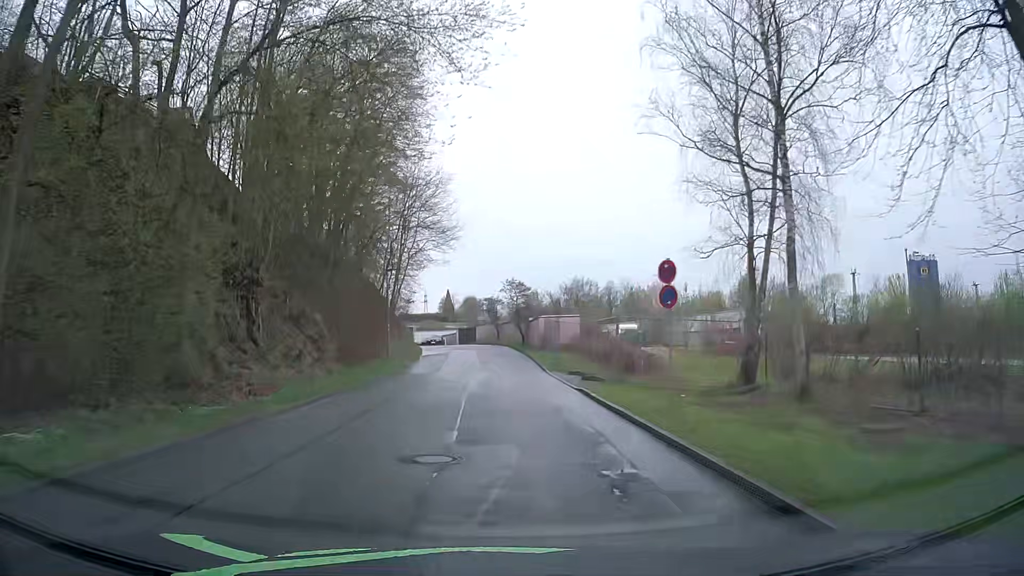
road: residential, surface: asphalt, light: Day
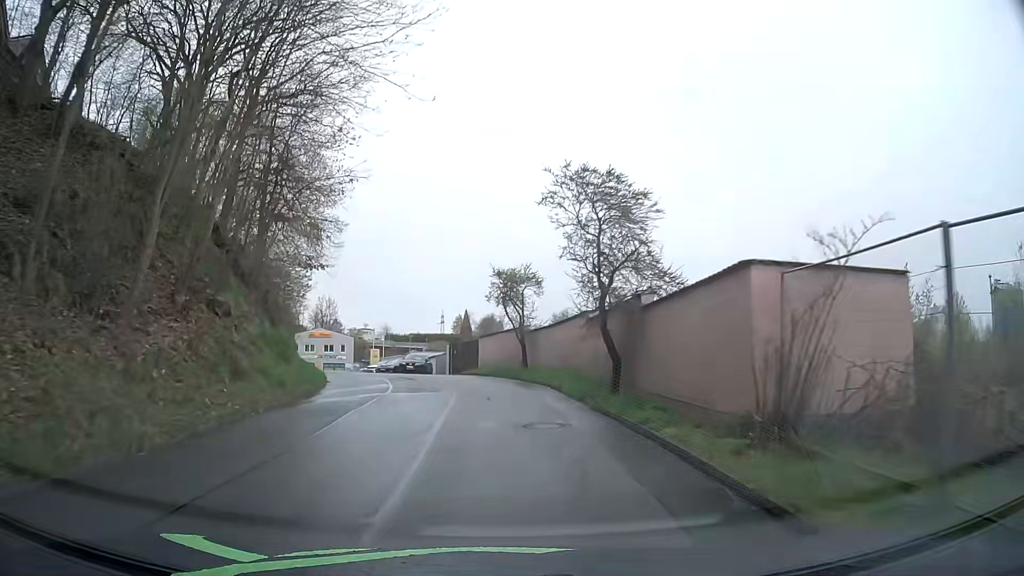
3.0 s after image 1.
(-0.5, +32.9) m; -2°
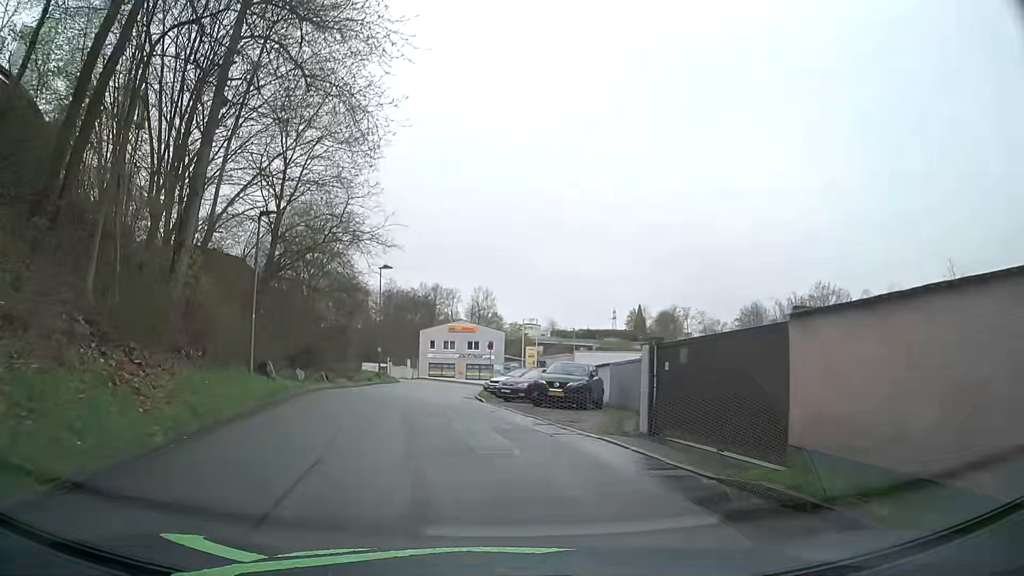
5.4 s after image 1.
(-2.1, +24.2) m; -14°
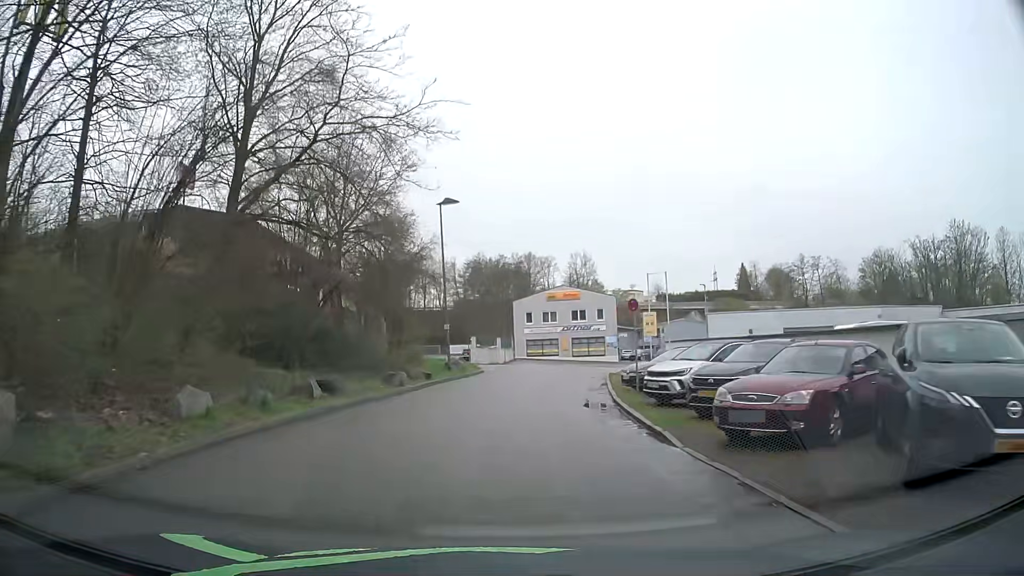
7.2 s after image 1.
(-1.4, +17.1) m; -8°
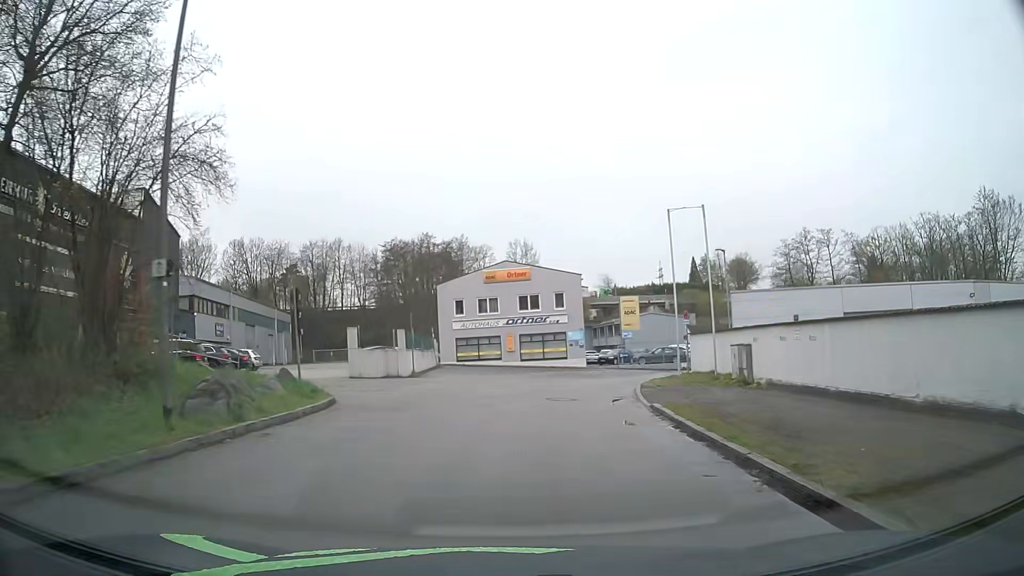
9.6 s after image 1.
(+0.9, +23.0) m; +5°
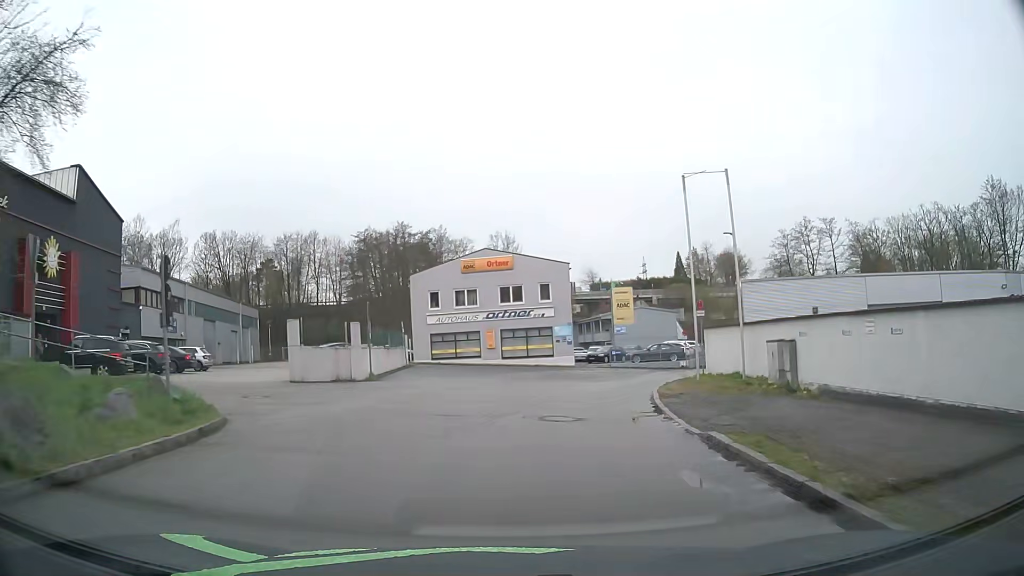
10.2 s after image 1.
(+0.1, +5.4) m; +1°
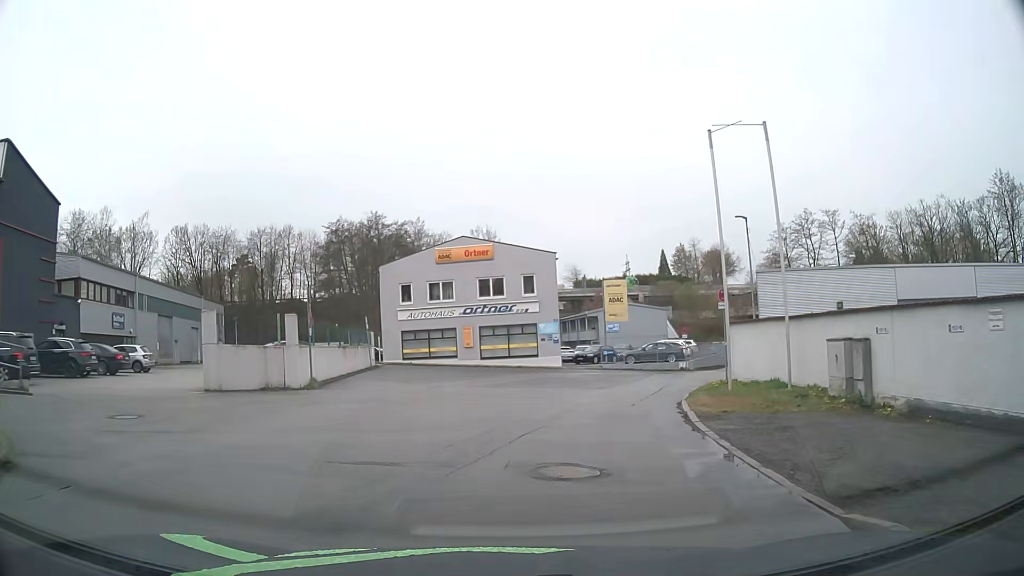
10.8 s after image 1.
(+0.1, +5.2) m; +2°
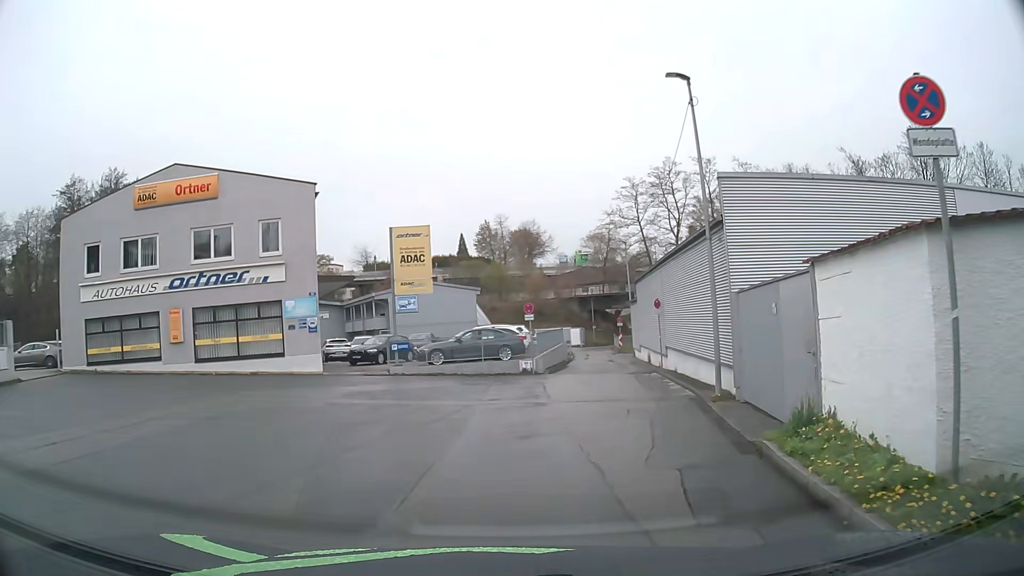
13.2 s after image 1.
(+2.3, +17.8) m; +17°
